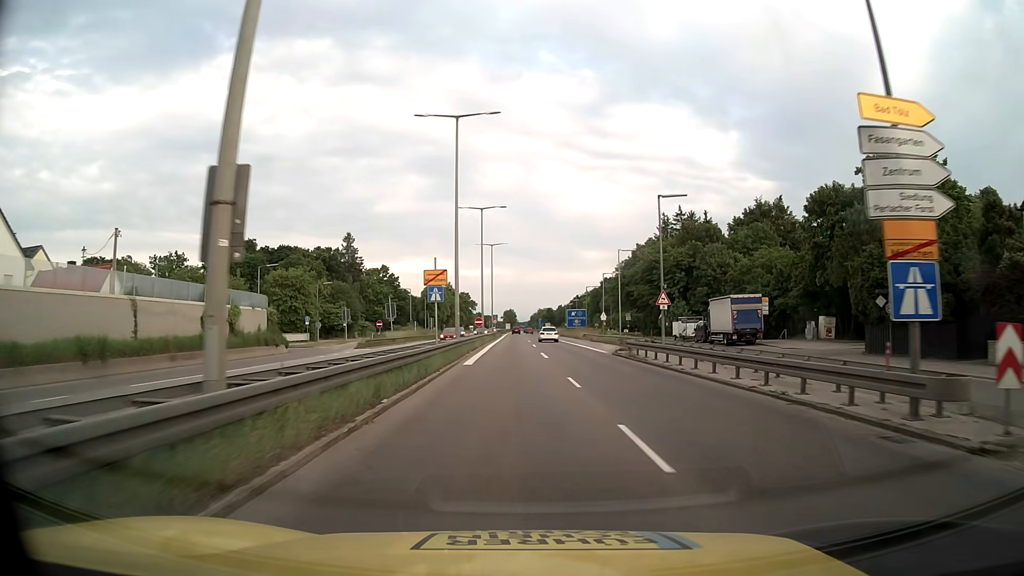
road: trunk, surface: asphalt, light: Day
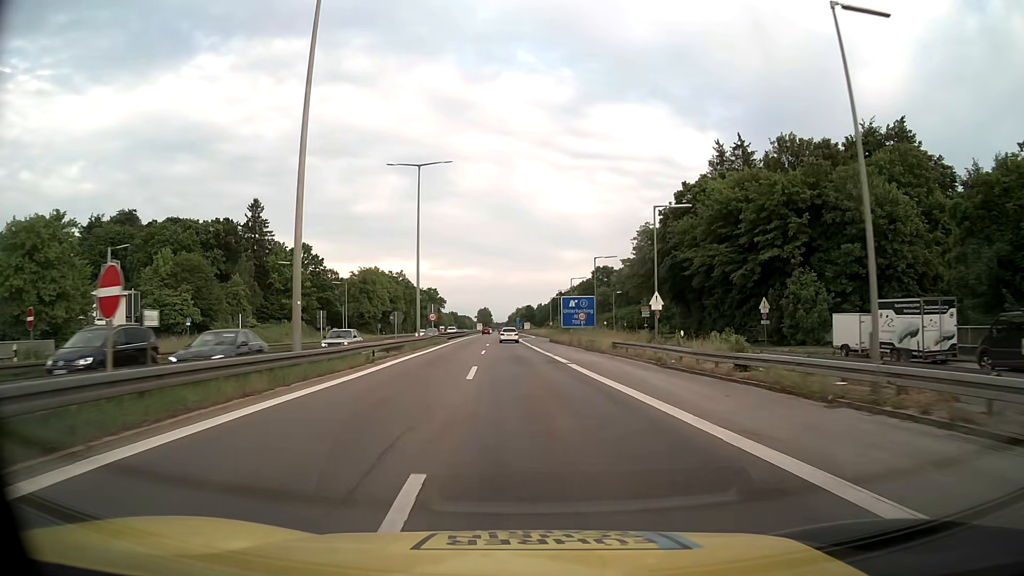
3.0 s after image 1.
(+1.2, +48.6) m; +2°
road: motorway
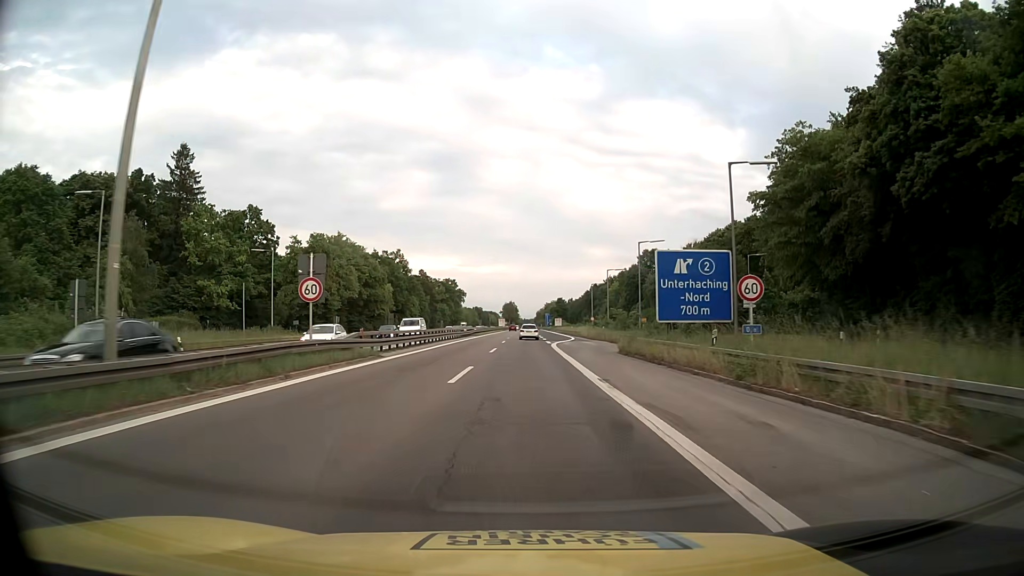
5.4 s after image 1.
(-0.7, +38.9) m; -2°
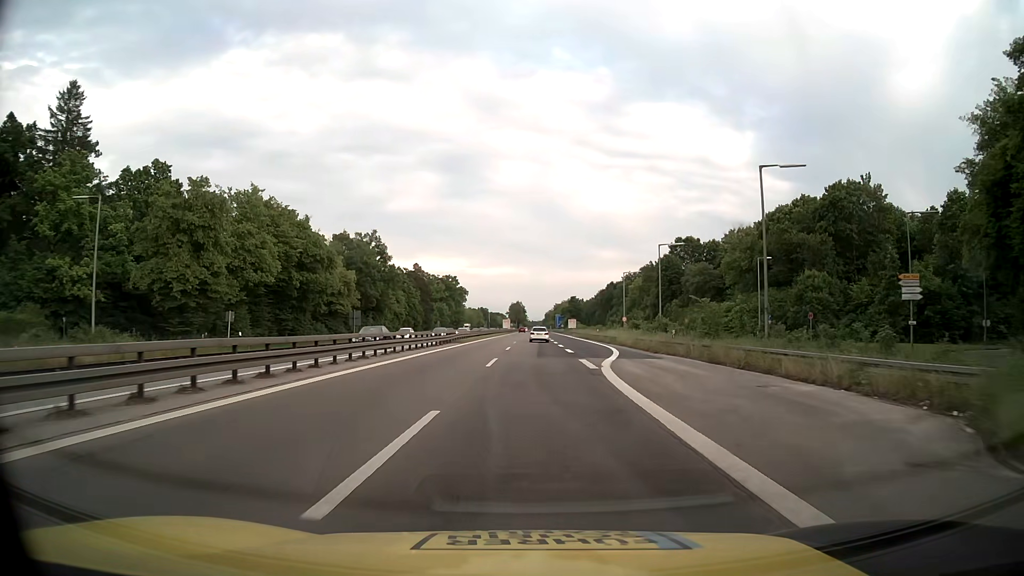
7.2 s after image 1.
(-0.3, +29.2) m; -1°
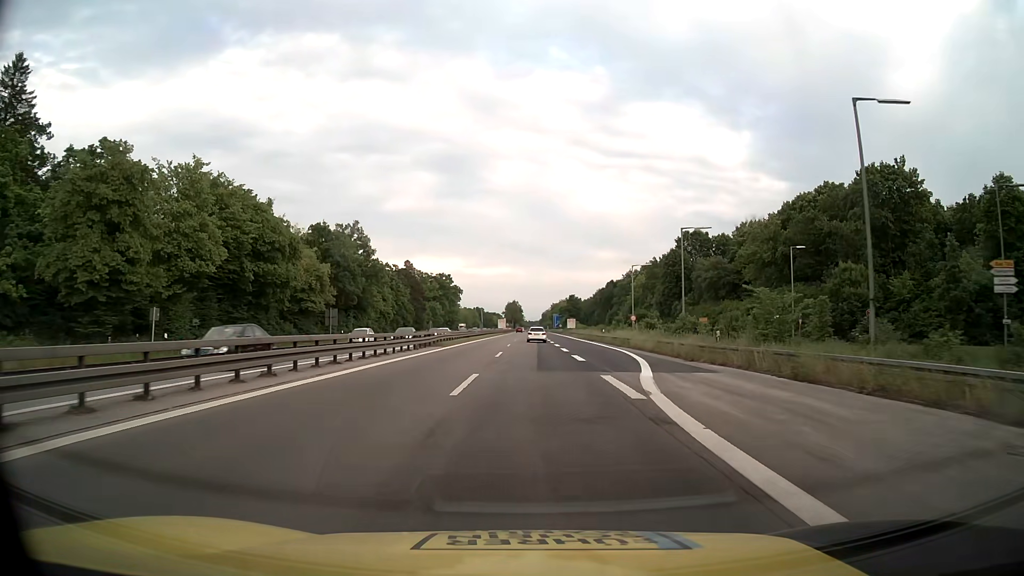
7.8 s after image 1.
(0.0, +9.7) m; 0°
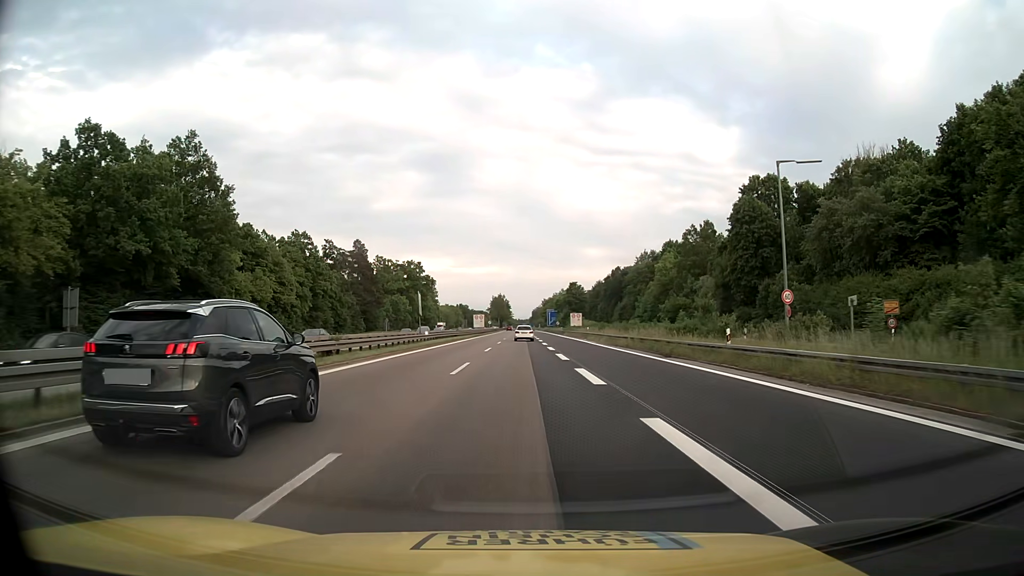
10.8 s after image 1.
(+0.5, +48.7) m; +1°
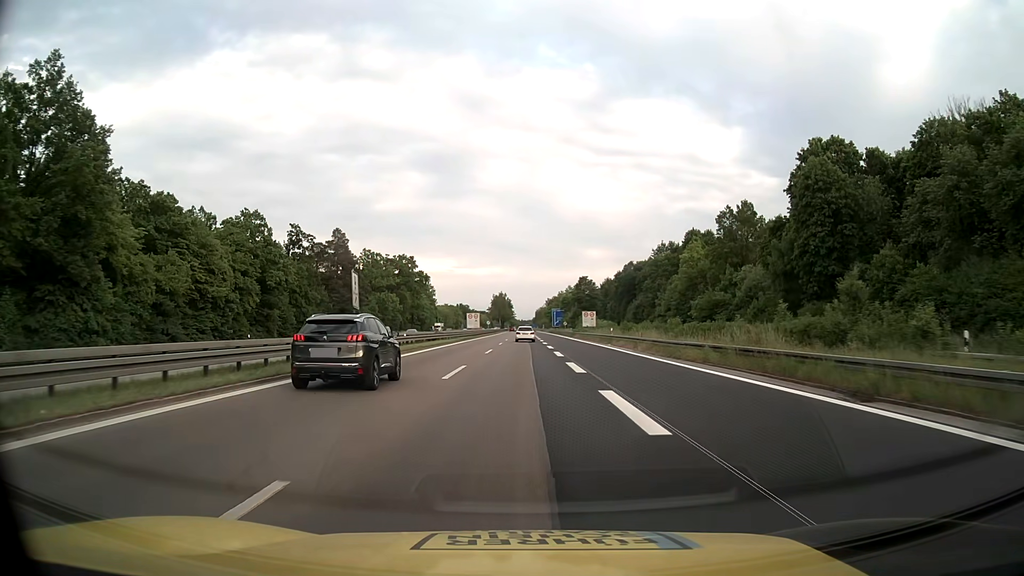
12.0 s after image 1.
(0.0, +19.5) m; 0°
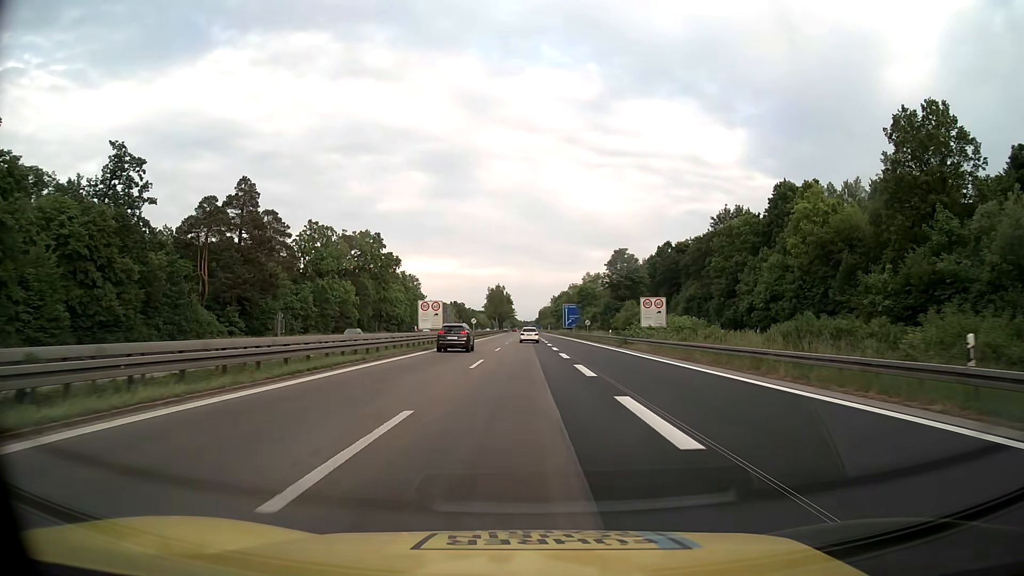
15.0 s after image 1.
(-0.2, +49.2) m; 0°
(0, +10) (0, +20) (0, +30) (0, +40) (0, +50) (0, +60) (0, +70) (0, +80) (0, +90) (0, +100) m
